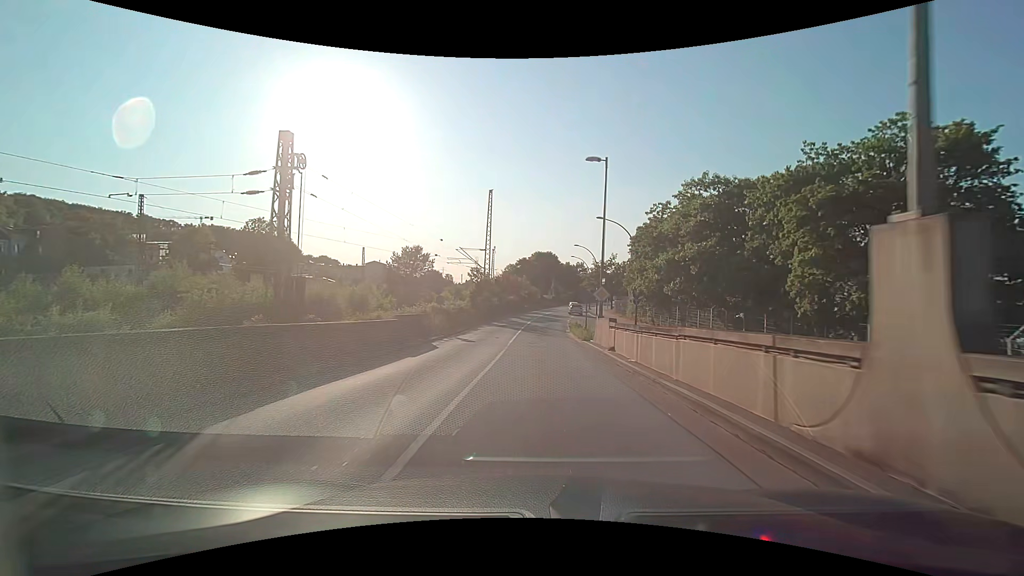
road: secondary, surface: asphalt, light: Day
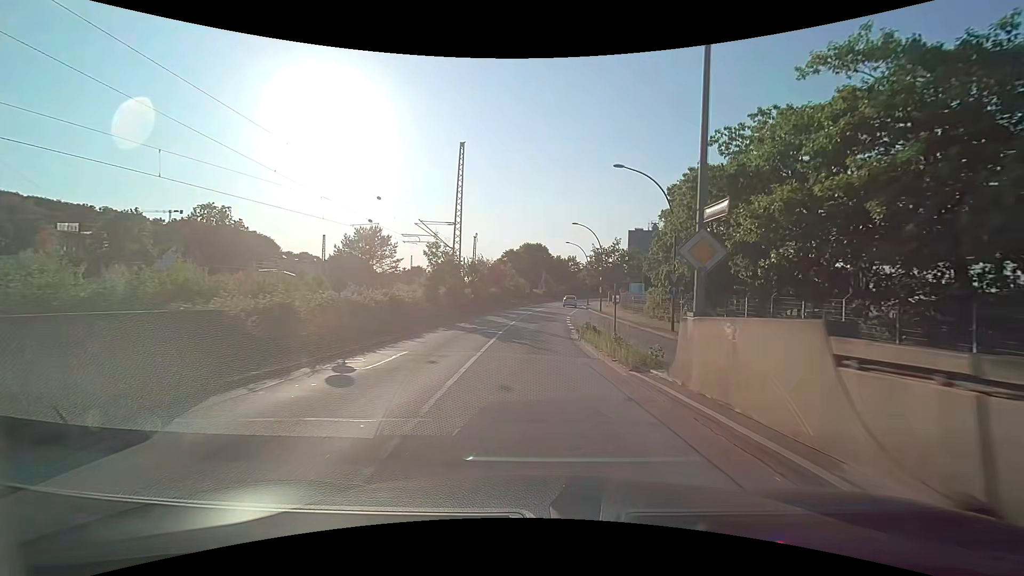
(+0.2, +15.0) m; +1°
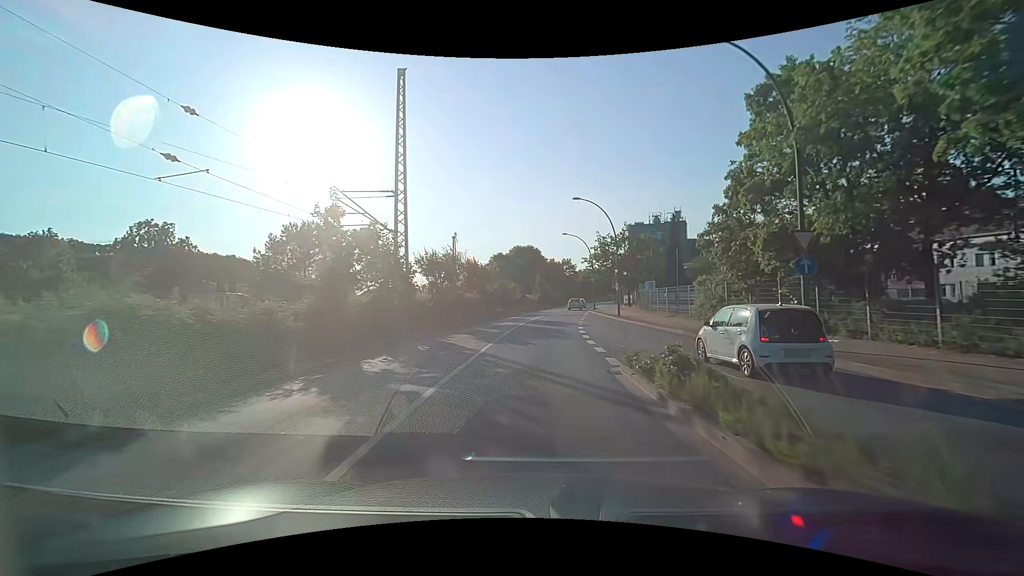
(+0.2, +15.0) m; +1°
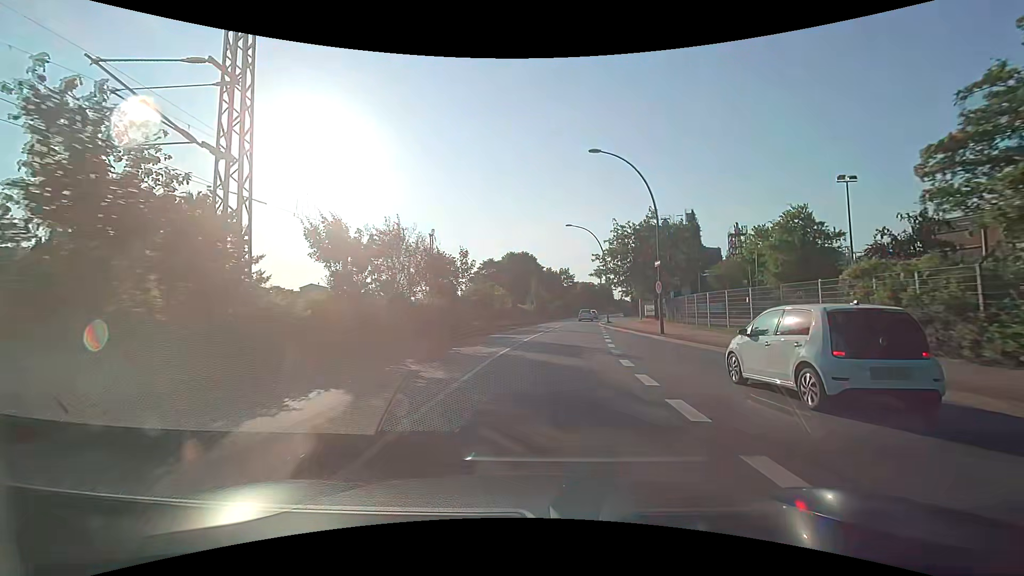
(0.0, +14.8) m; 0°
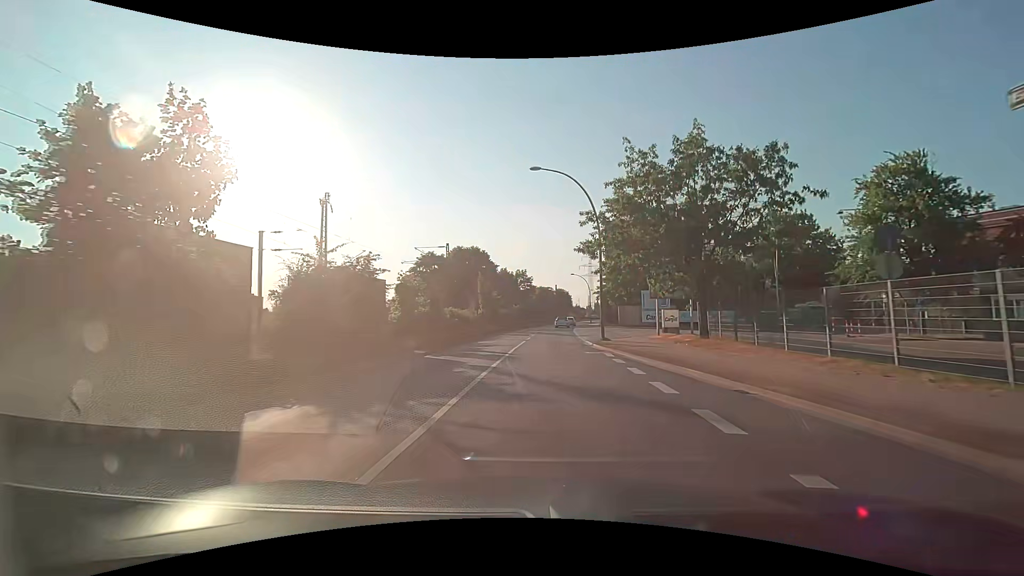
(+1.0, +21.7) m; +5°
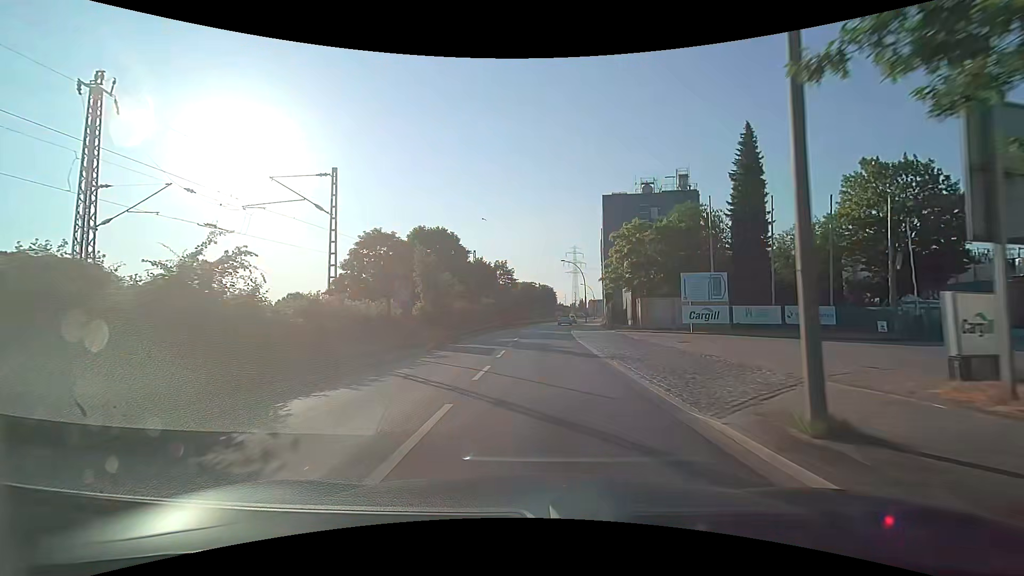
(+0.5, +21.4) m; +2°
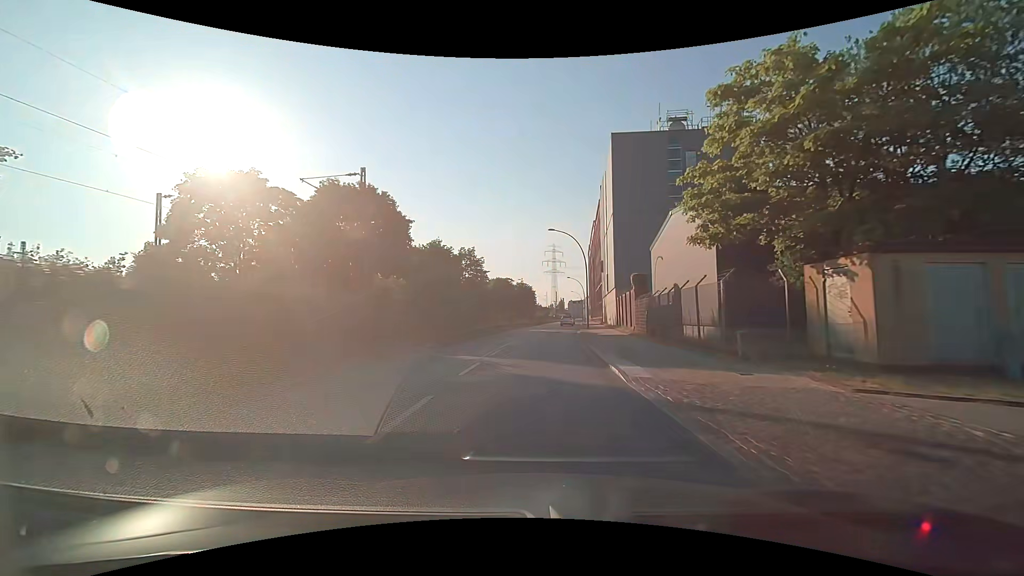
(+0.8, +29.3) m; +3°
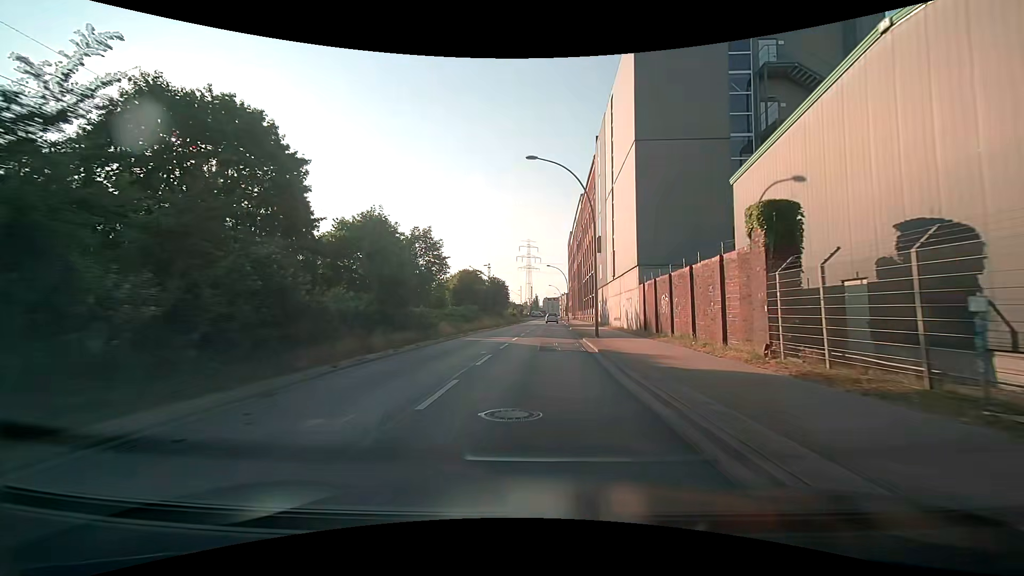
(+0.4, +22.3) m; +3°
(0, +10) (0, +20) (+1, +30) (+1, +40) (+2, +50) (+2, +60) (+2, +70) (+3, +80) (+3, +90) (+4, +100) m
